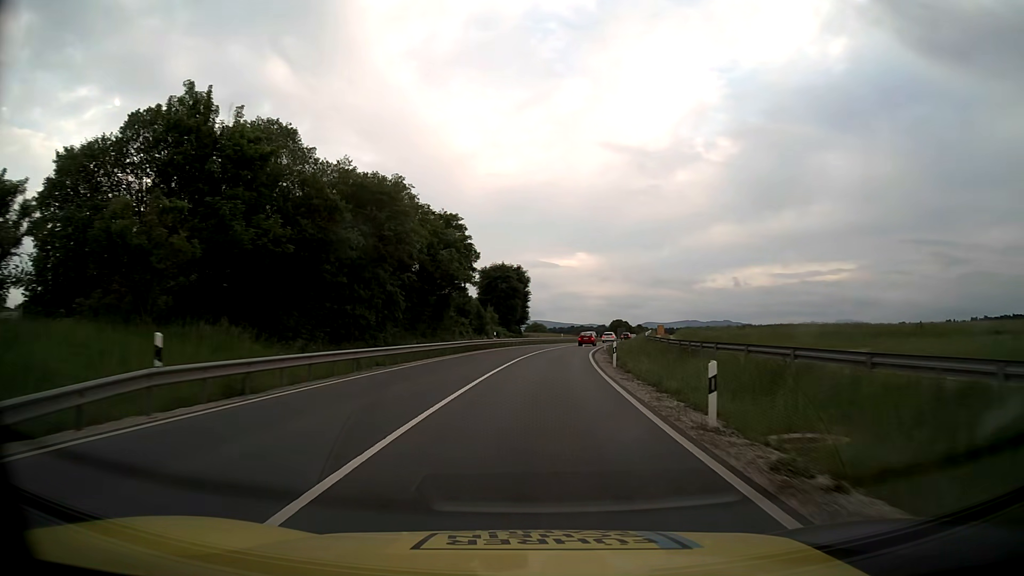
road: primary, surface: asphalt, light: Day
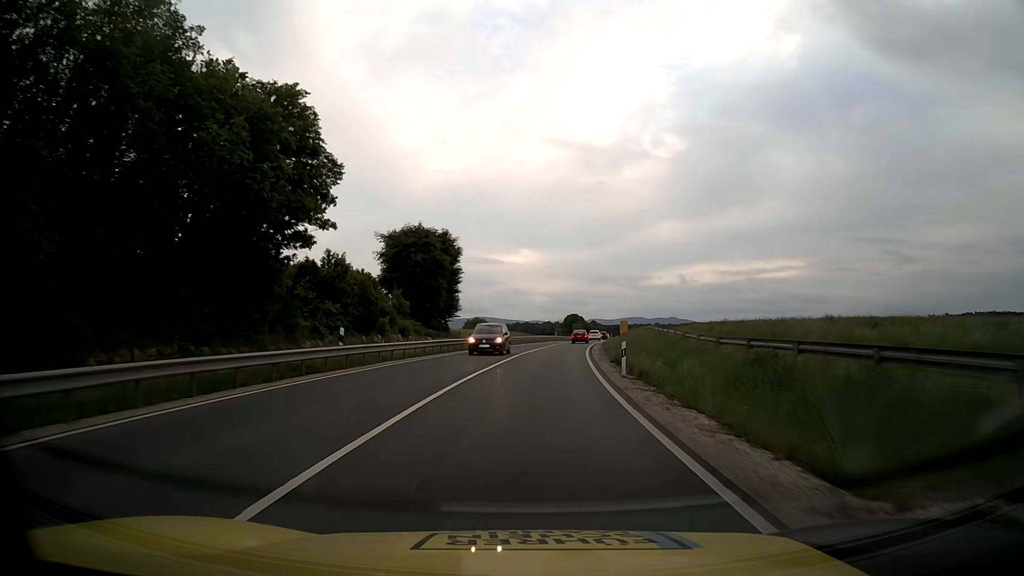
(+1.5, +33.8) m; +5°
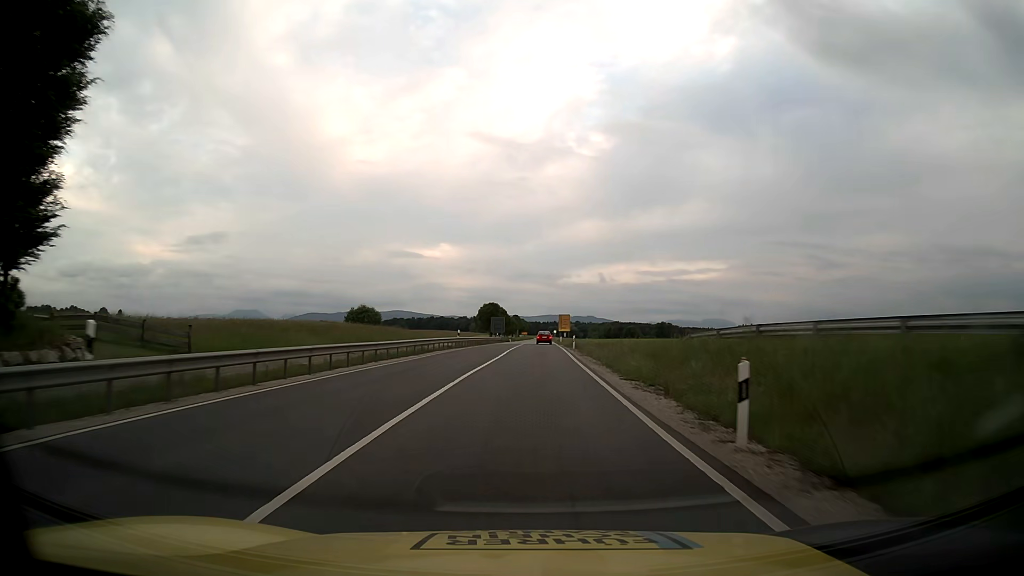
(+3.5, +56.5) m; +7°
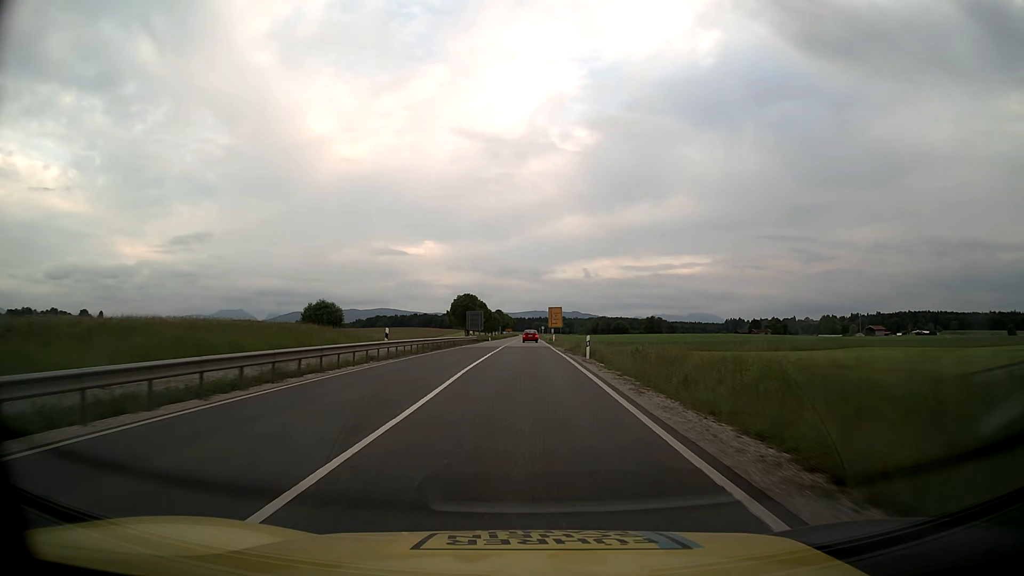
(+0.3, +22.6) m; +1°
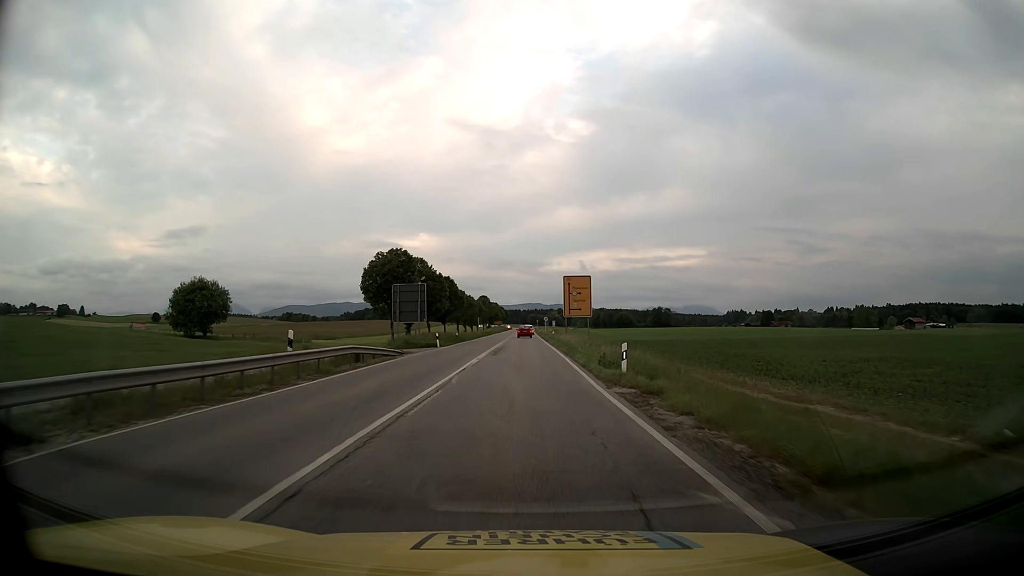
(+0.2, +56.1) m; 0°
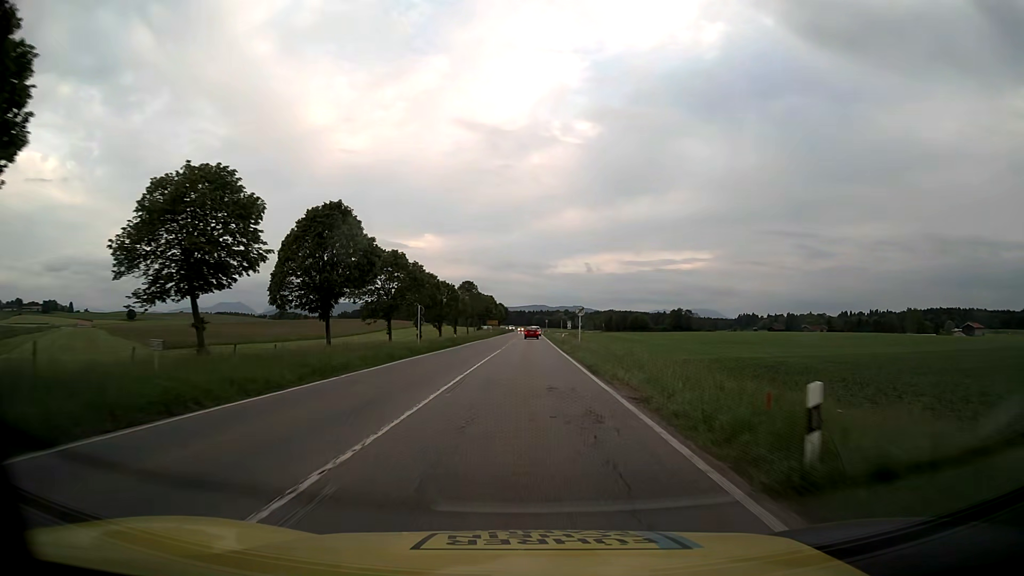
(0.0, +56.9) m; 0°
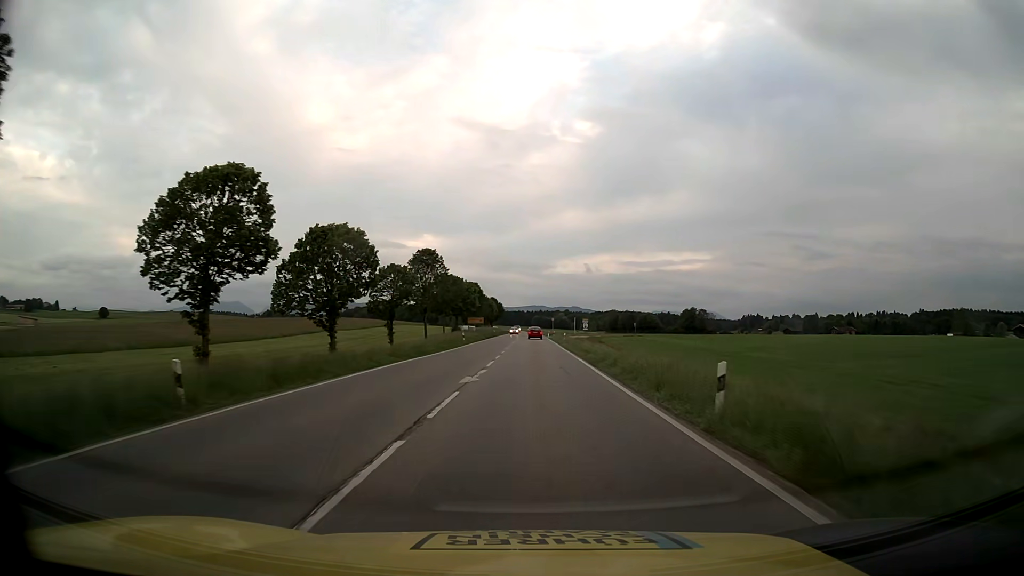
(-0.1, +45.8) m; 0°
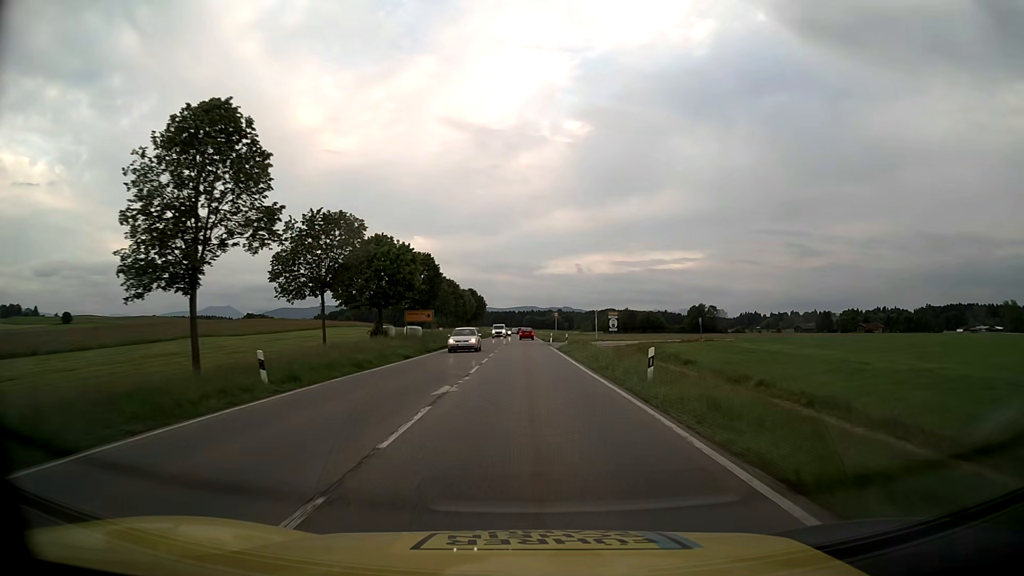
(+0.4, +45.8) m; +1°
(0, +10) (0, +20) (0, +30) (0, +40) (0, +50) (0, +60) (0, +70) (0, +80) (0, +90) (0, +100) m
